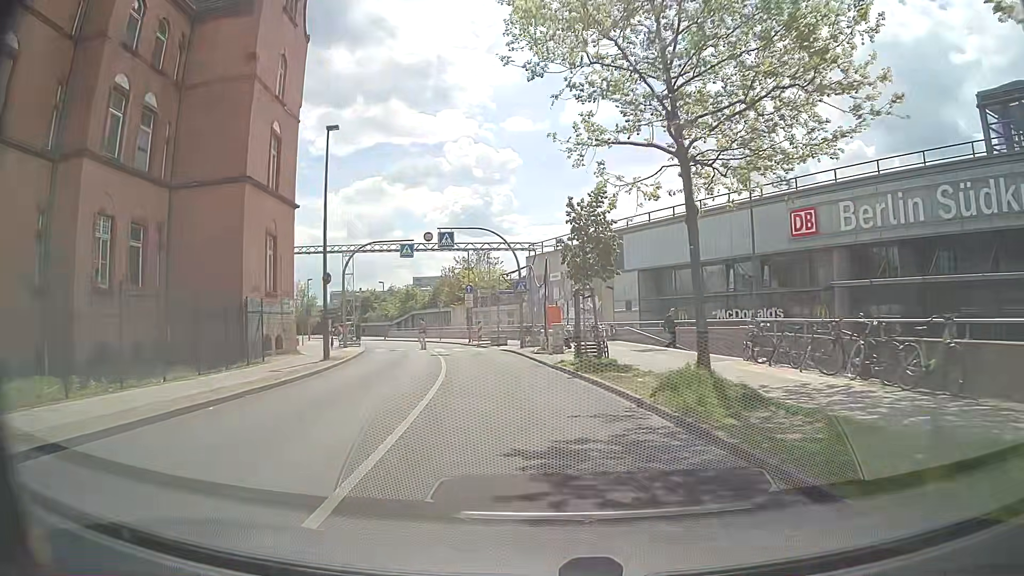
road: unclassified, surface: asphalt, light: Day
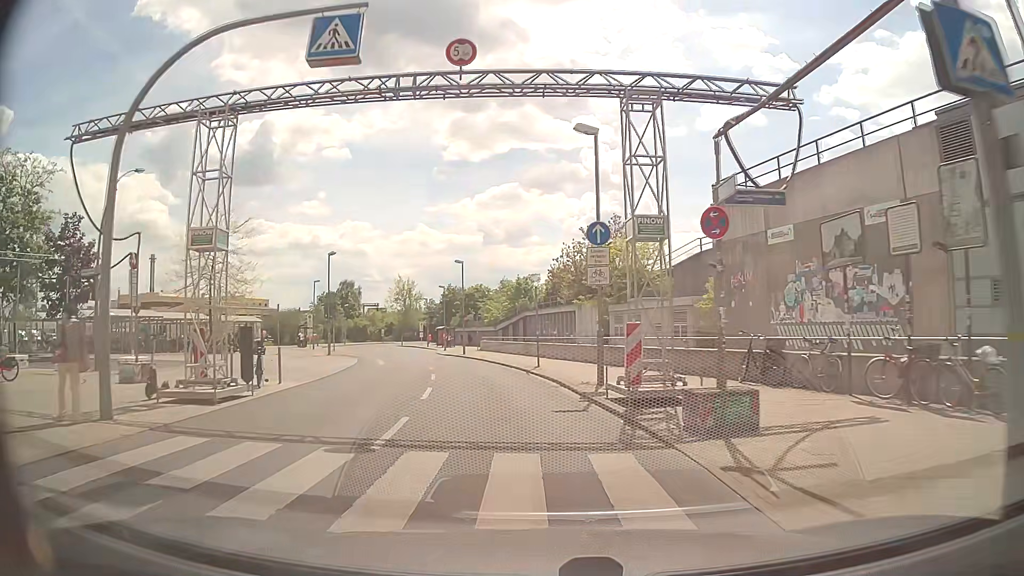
(-2.8, +29.5) m; -12°
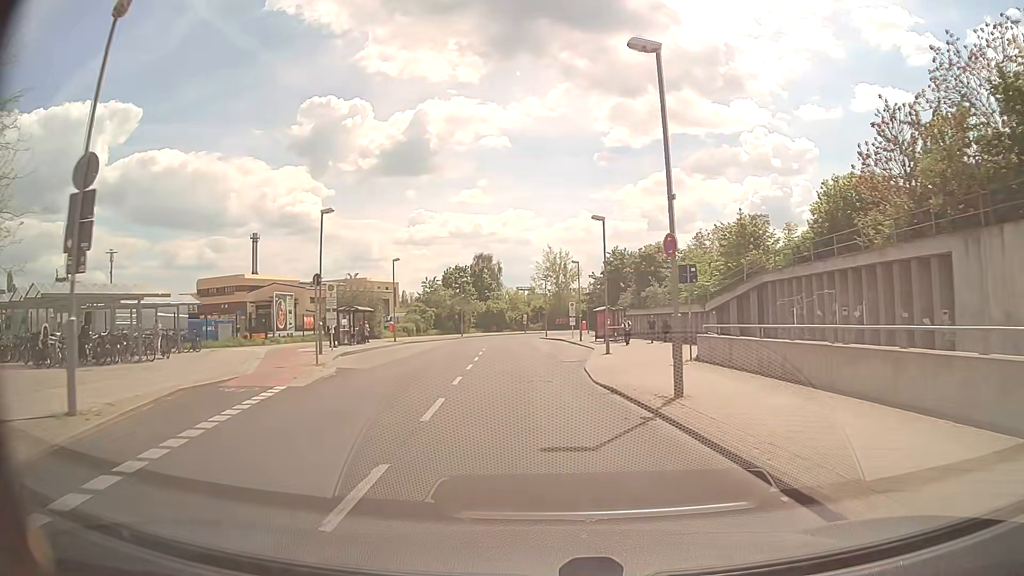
(-4.4, +34.5) m; -14°
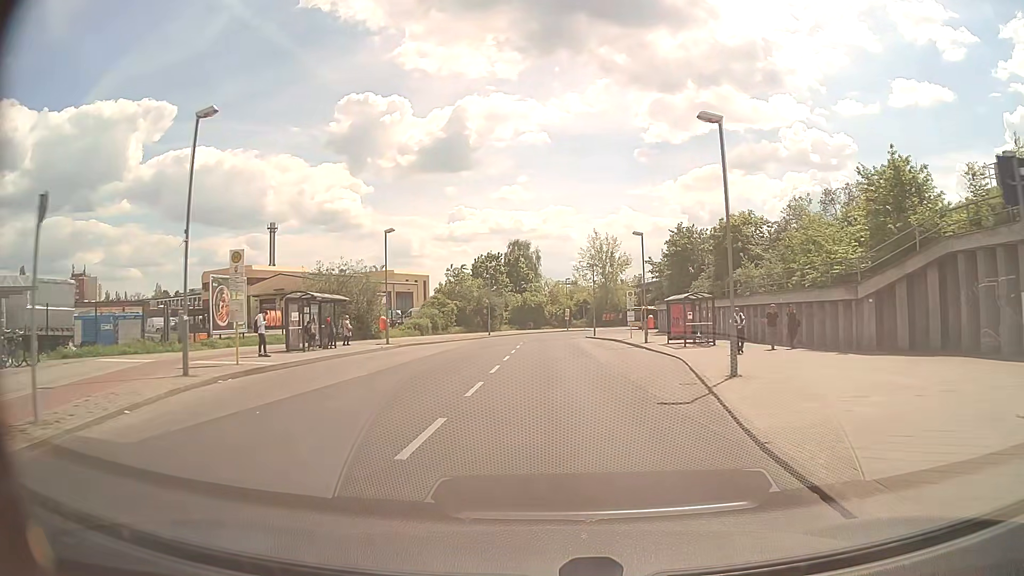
(-0.6, +14.9) m; -4°
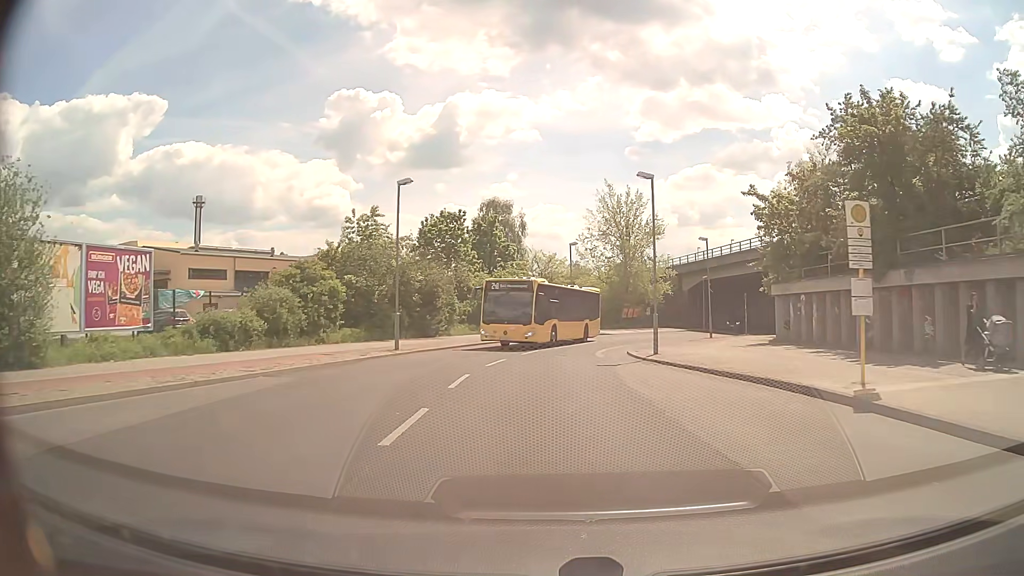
(+0.1, +35.4) m; +1°
